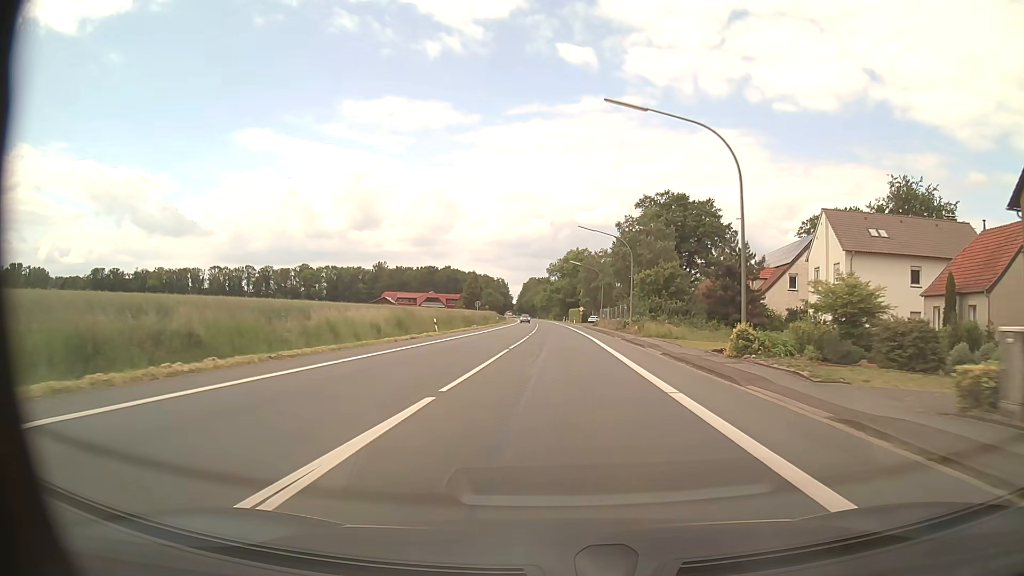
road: primary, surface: asphalt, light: Day
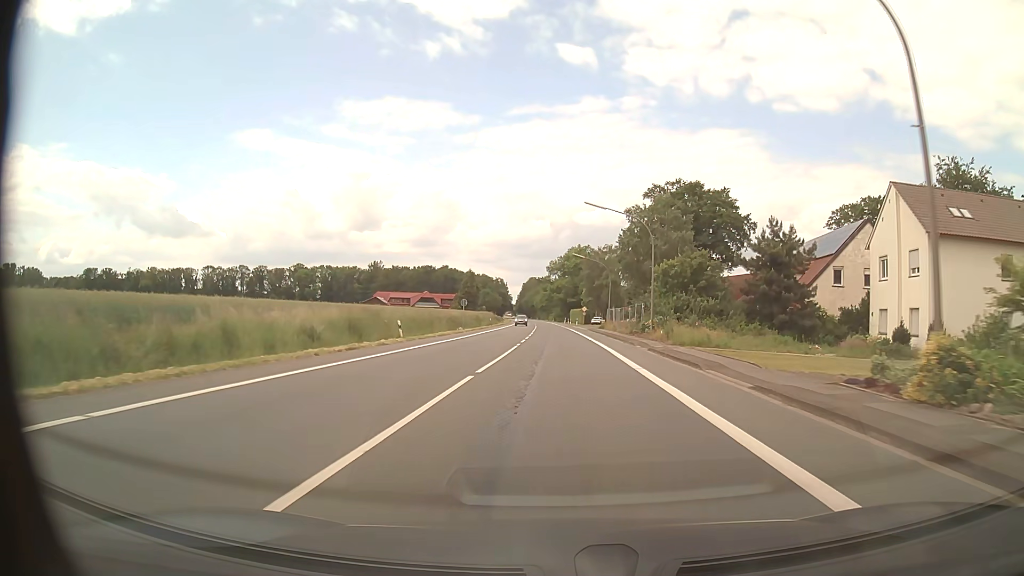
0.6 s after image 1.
(0.0, +11.1) m; 0°
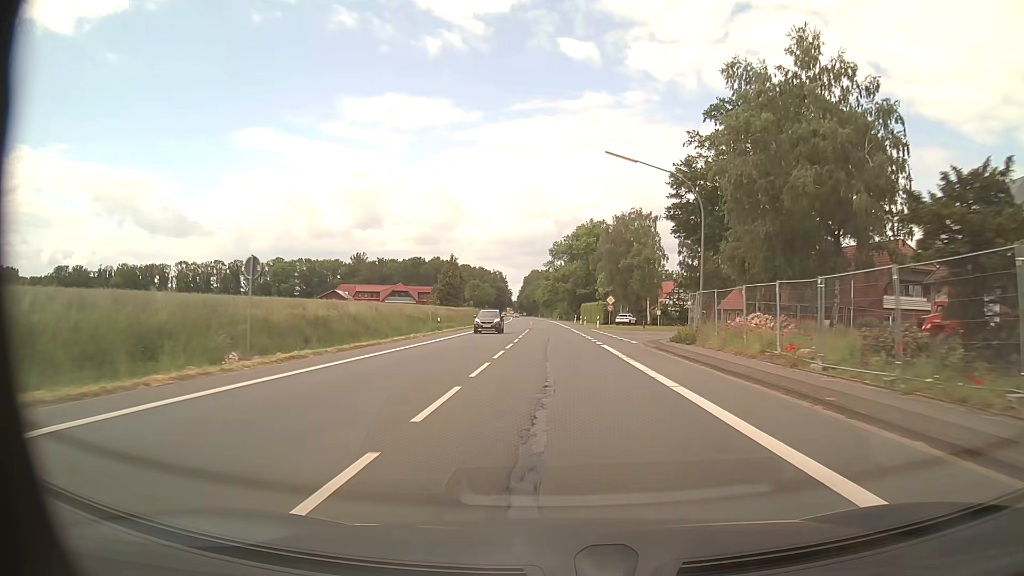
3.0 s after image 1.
(-0.1, +44.7) m; 0°
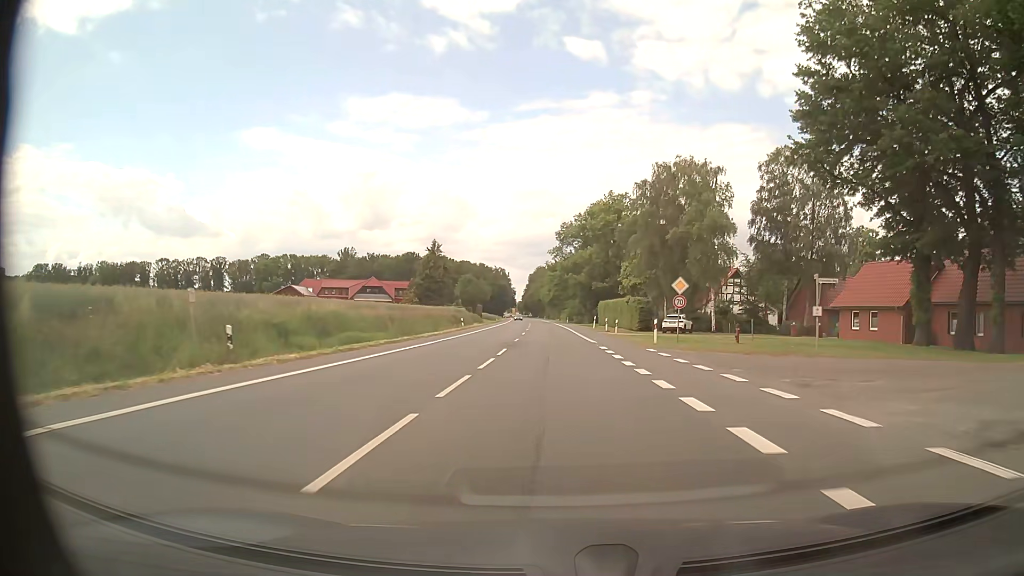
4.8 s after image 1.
(-0.2, +33.5) m; -1°
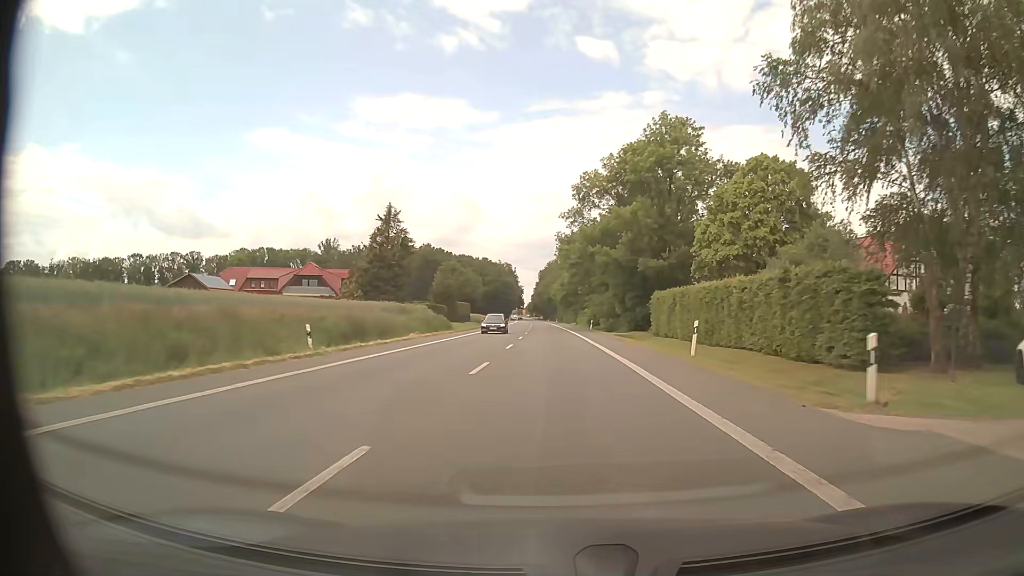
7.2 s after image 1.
(-0.5, +44.5) m; -1°
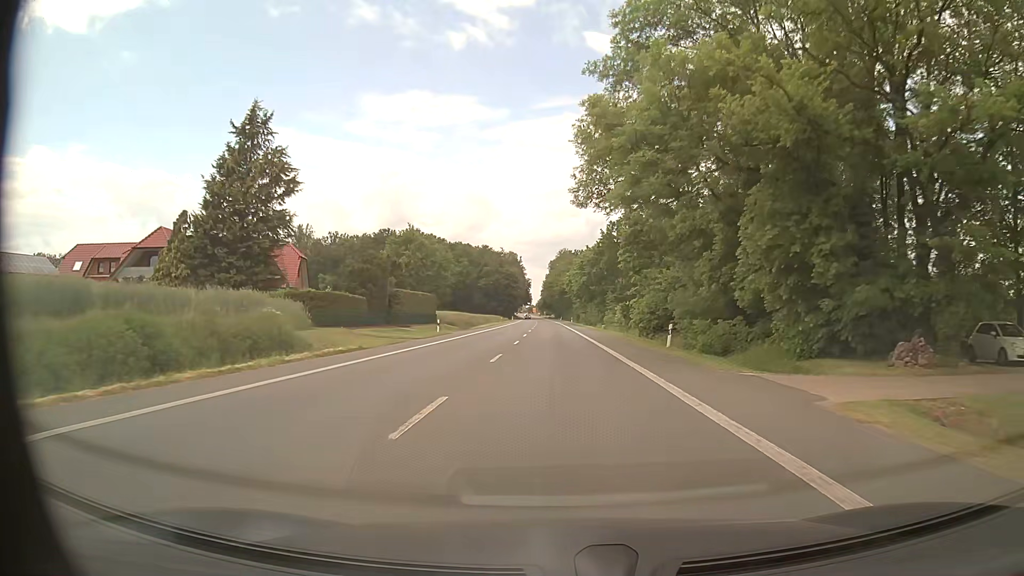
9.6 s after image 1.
(-0.3, +44.4) m; -1°
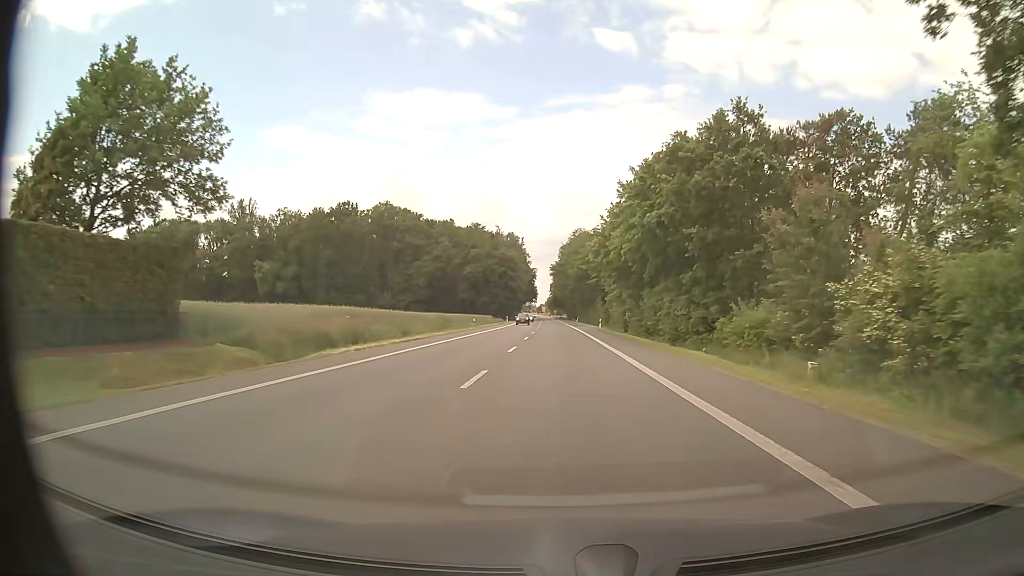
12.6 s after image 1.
(-0.6, +55.6) m; -1°
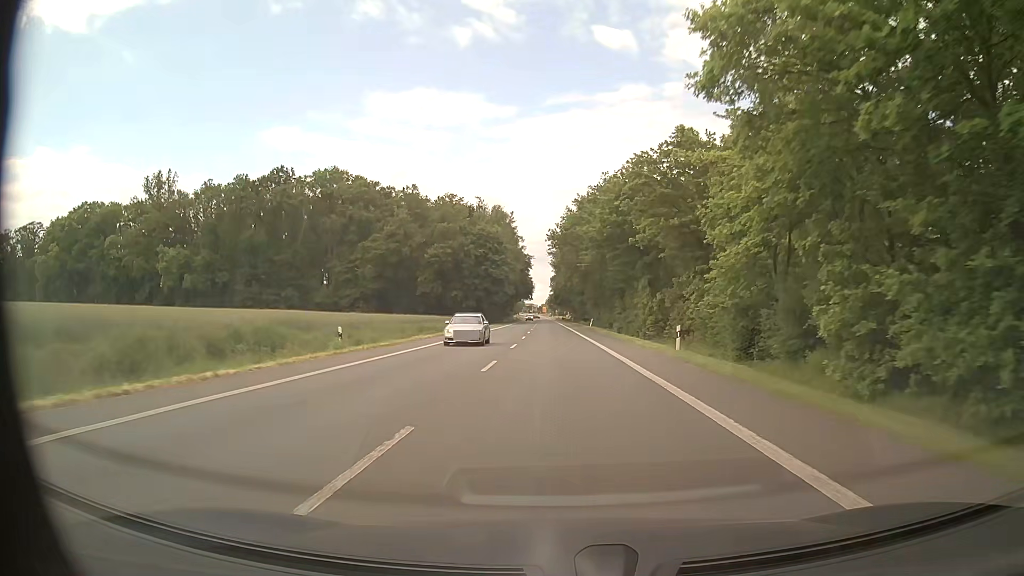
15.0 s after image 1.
(-0.2, +44.5) m; 0°
